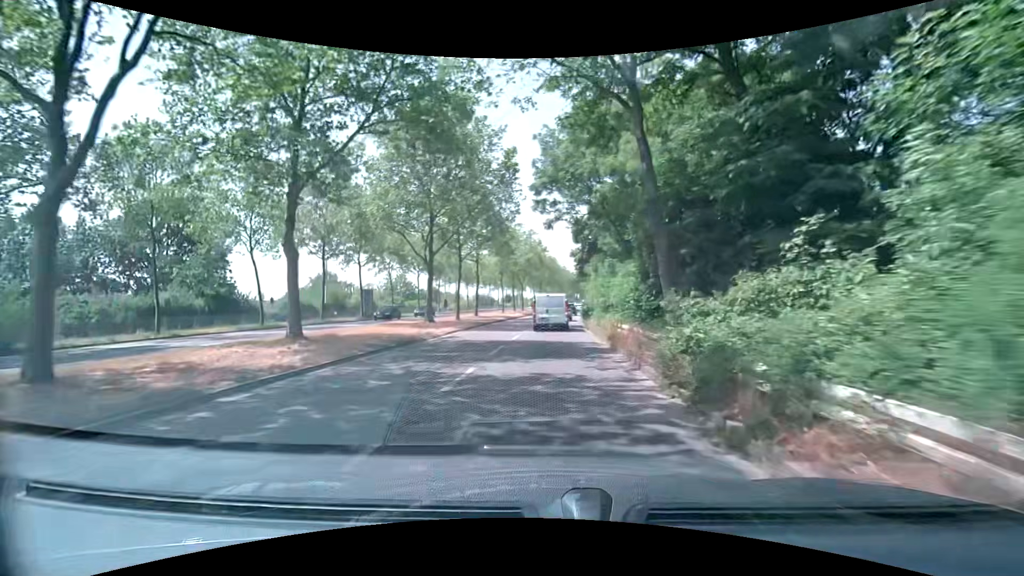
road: secondary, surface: asphalt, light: Day
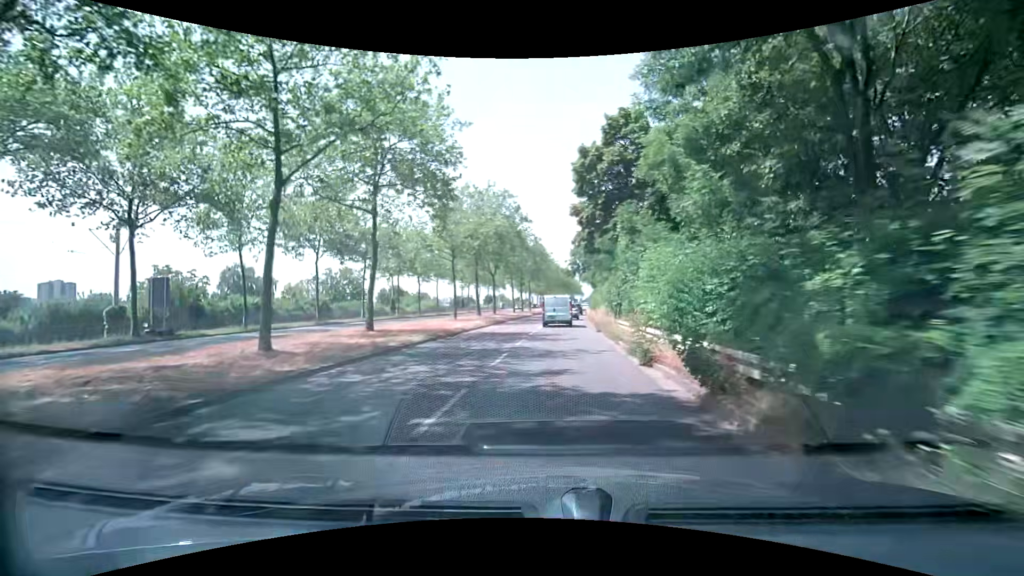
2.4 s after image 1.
(+0.6, +26.7) m; +2°
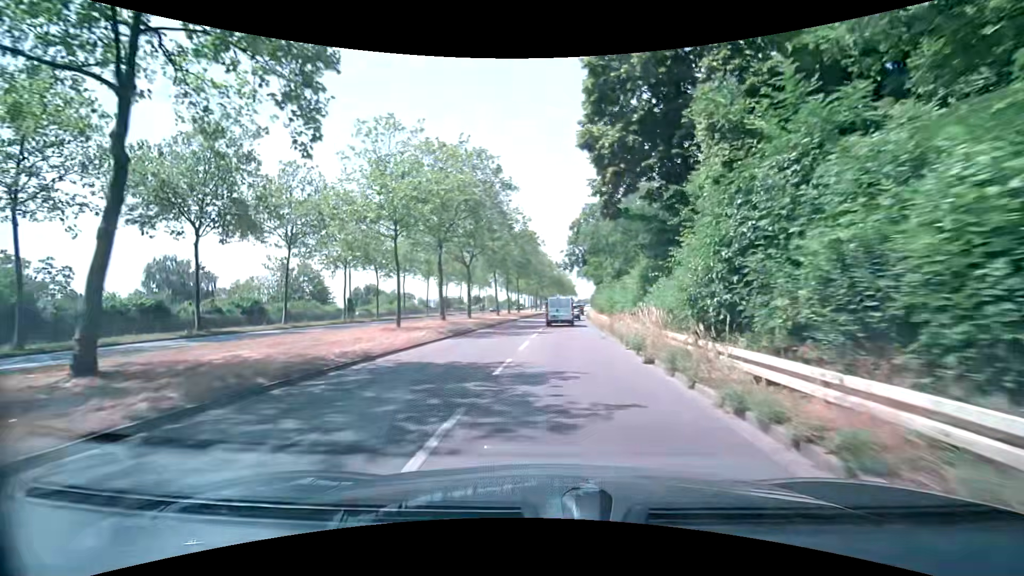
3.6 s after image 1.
(+0.1, +13.5) m; +1°
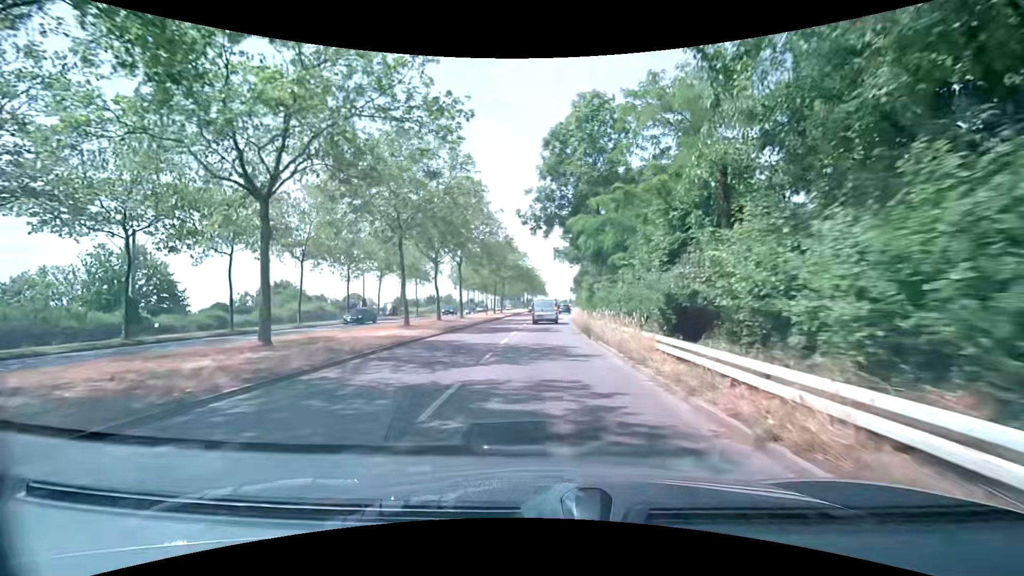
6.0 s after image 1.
(+1.0, +27.9) m; +4°
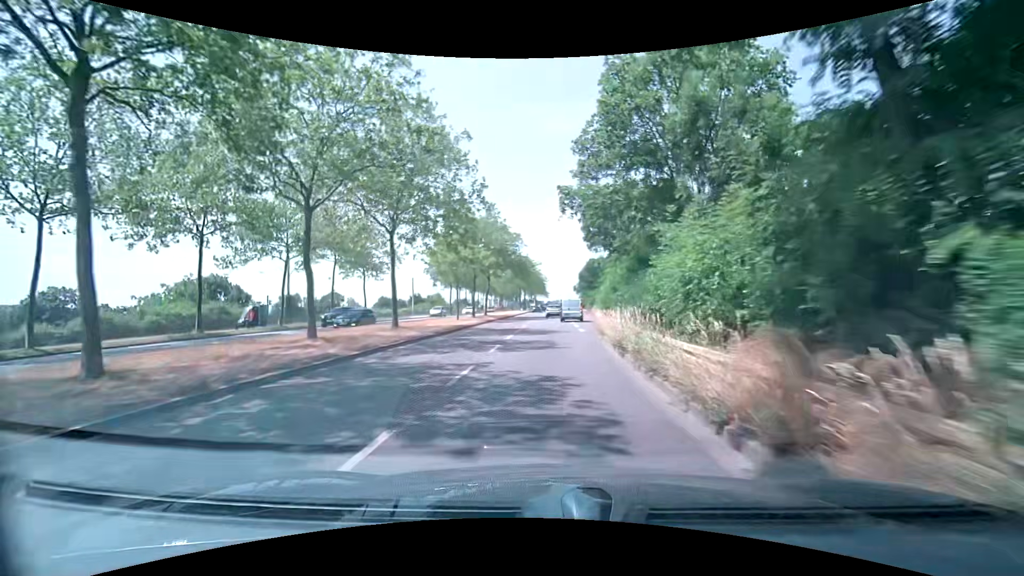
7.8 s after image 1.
(+0.2, +21.4) m; 0°
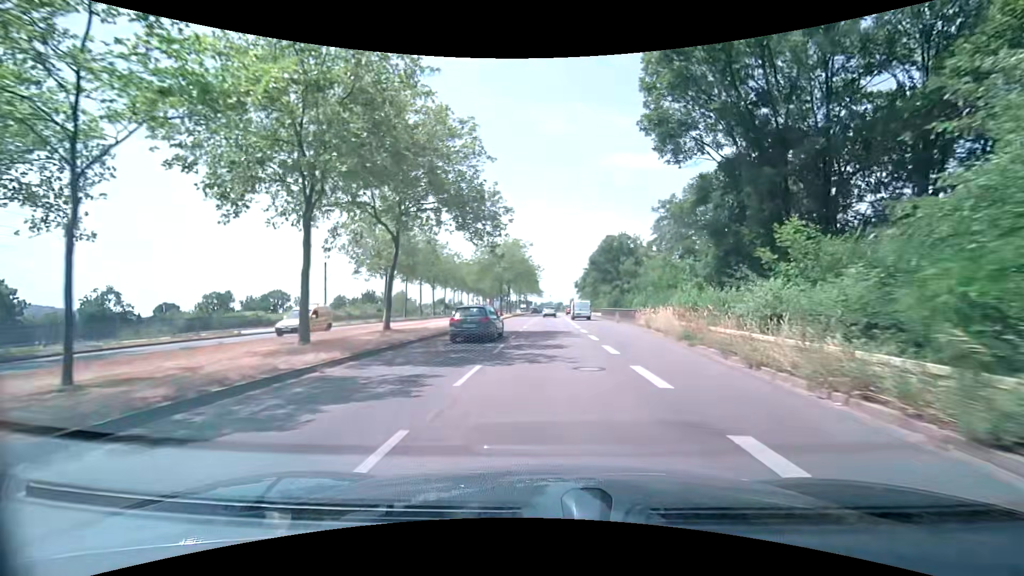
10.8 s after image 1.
(+0.1, +36.2) m; +1°
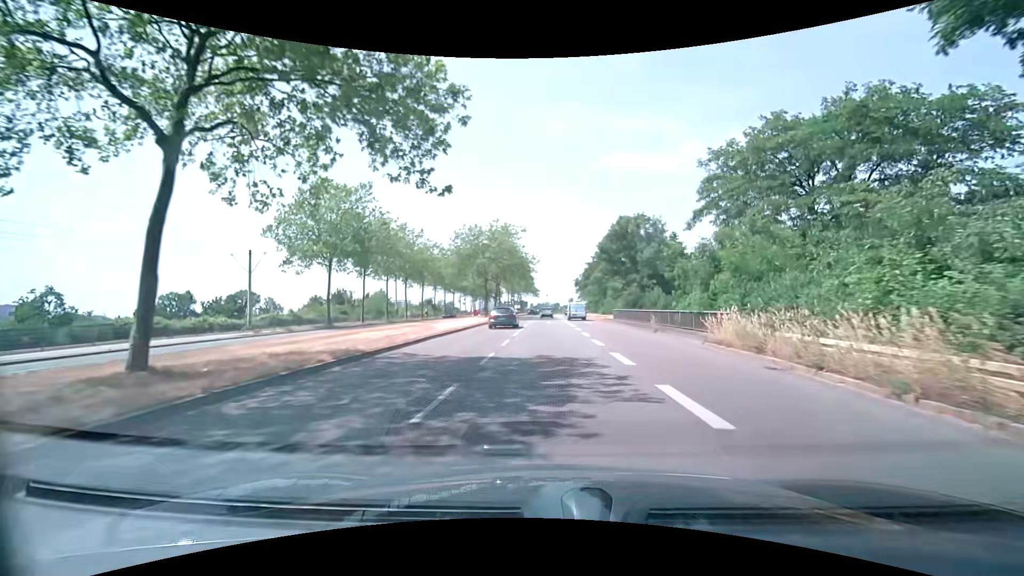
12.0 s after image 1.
(0.0, +14.7) m; 0°
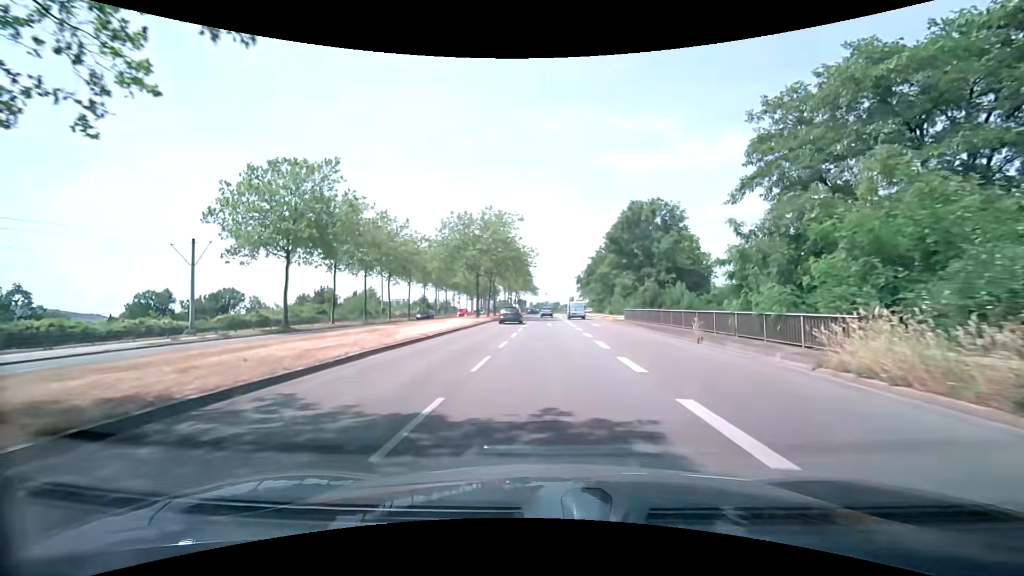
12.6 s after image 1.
(0.0, +7.4) m; +1°
(0, +10) (0, +20) (0, +30) (0, +40) (0, +50) (0, +60) (0, +70) (0, +80) (0, +90) (0, +100) m
